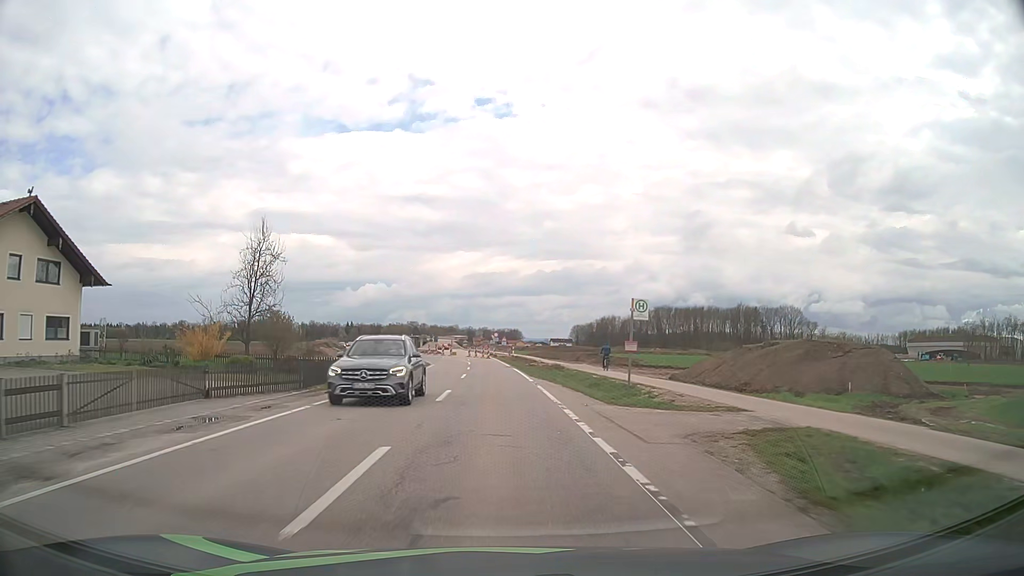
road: service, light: Day
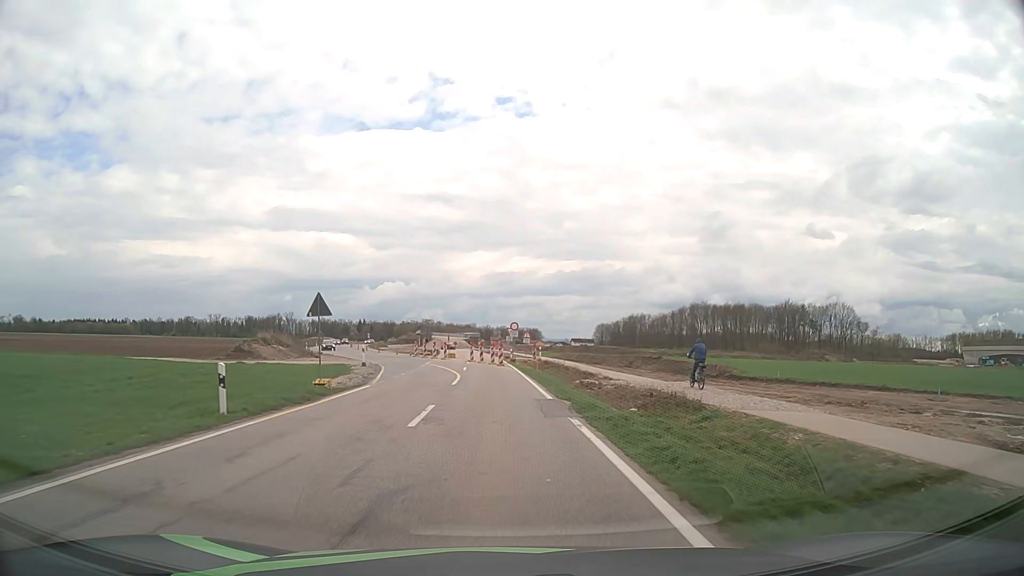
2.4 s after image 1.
(-0.3, +30.5) m; -1°
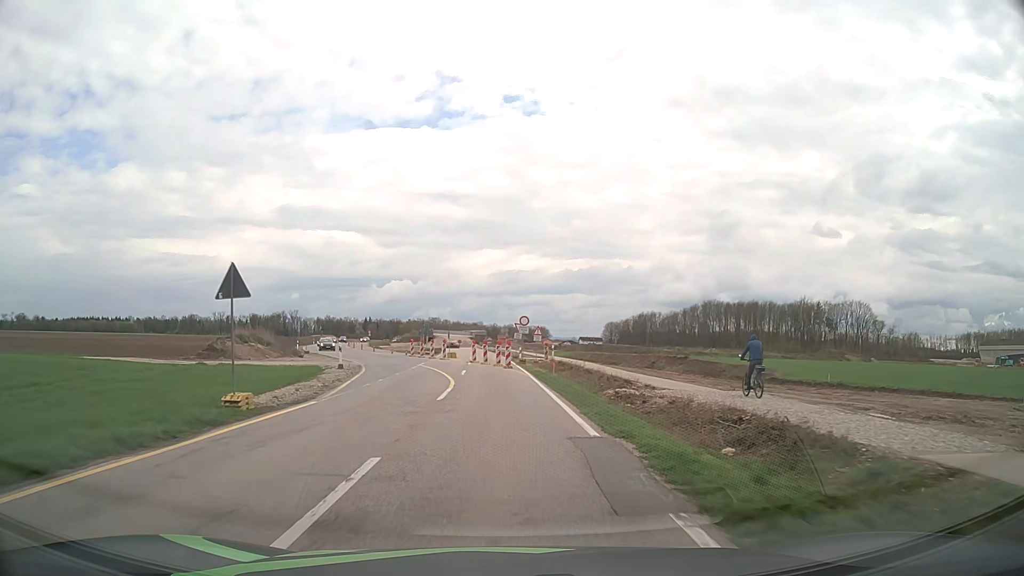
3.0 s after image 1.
(0.0, +7.5) m; -1°
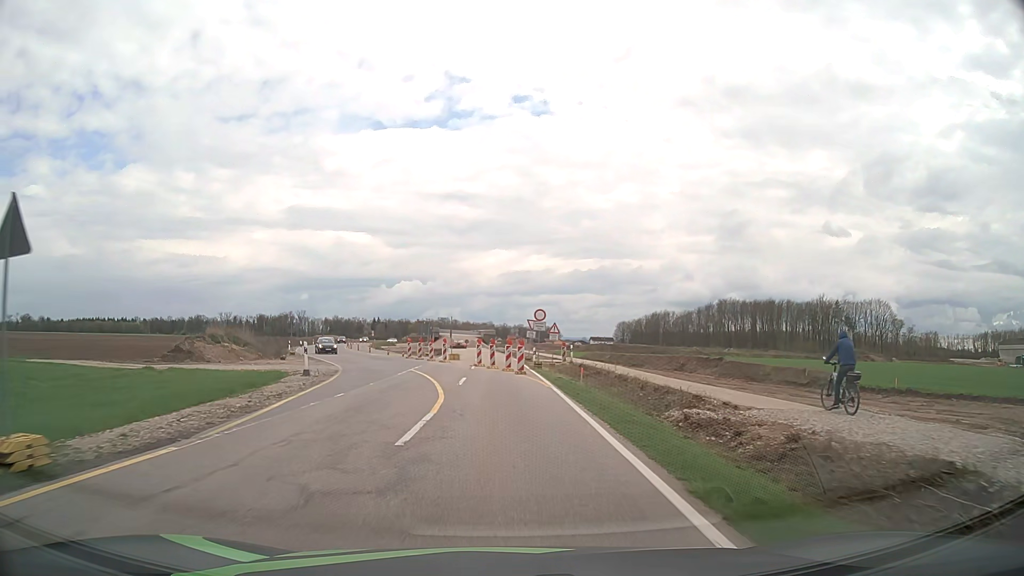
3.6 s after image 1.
(0.0, +7.5) m; -1°
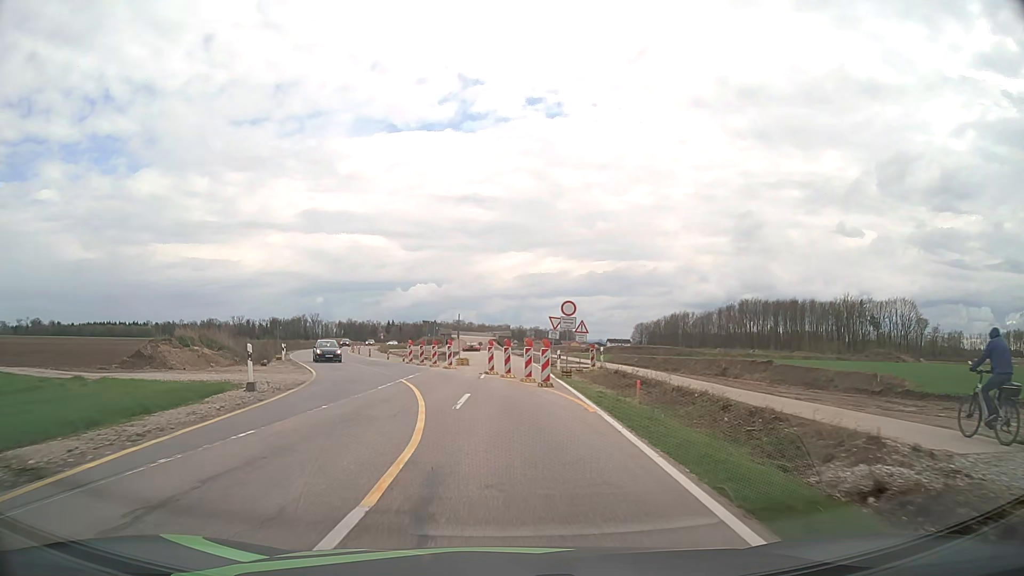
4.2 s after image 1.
(-0.1, +7.5) m; -1°
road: unclassified
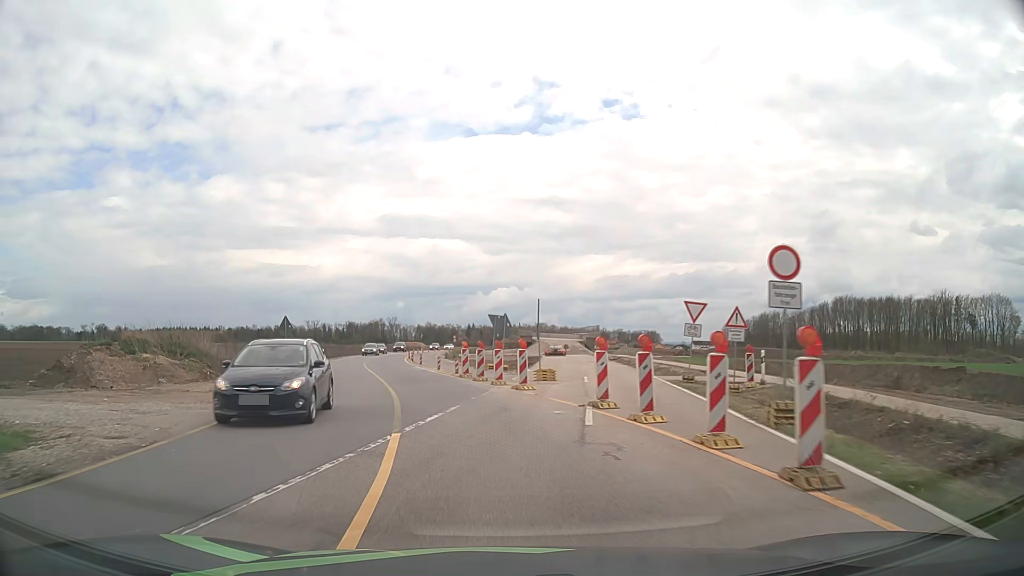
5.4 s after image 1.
(-0.8, +14.8) m; -7°
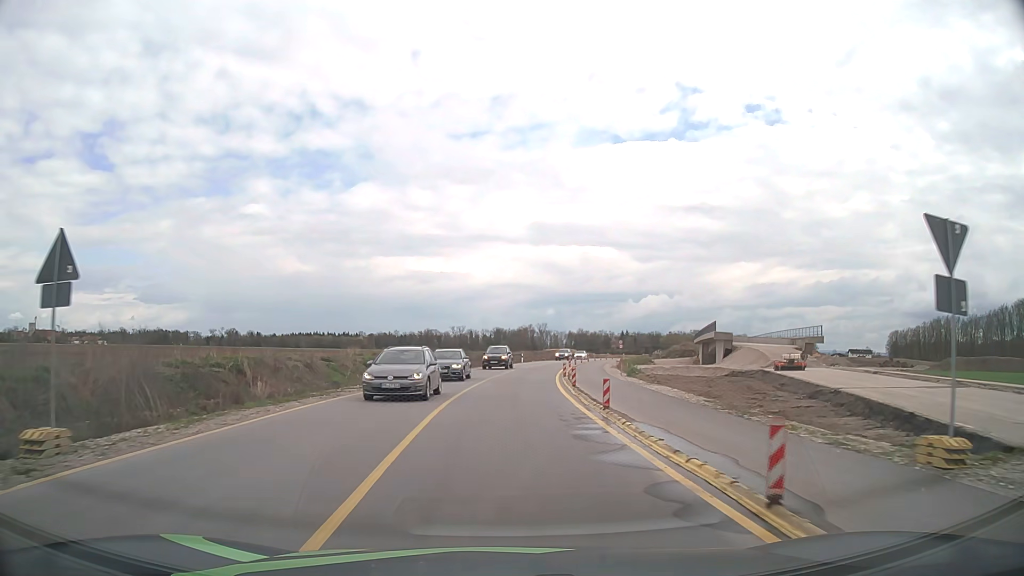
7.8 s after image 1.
(-4.3, +29.4) m; -13°
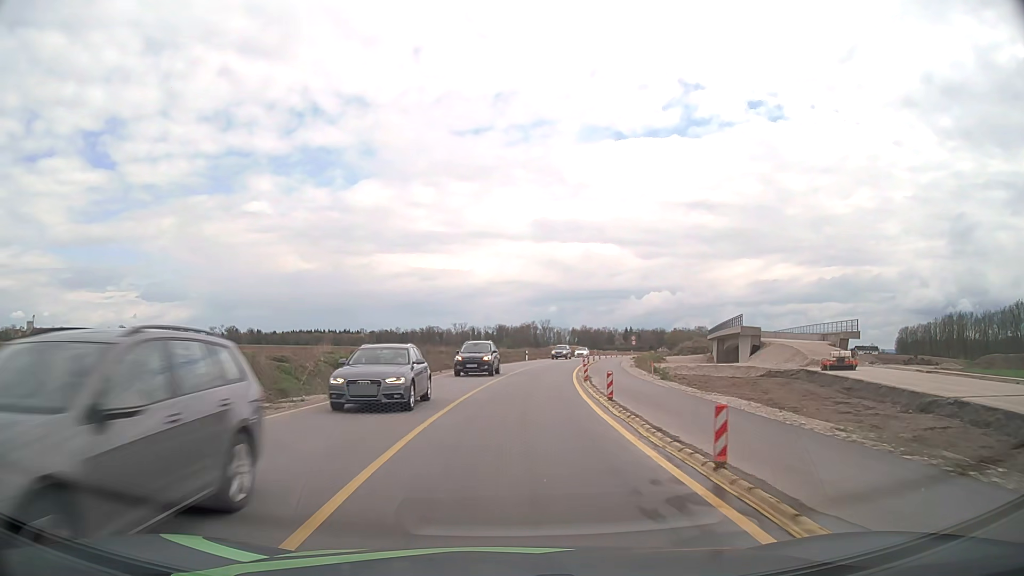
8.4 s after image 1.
(0.0, +7.7) m; 0°
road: tertiary
(0, +10) (0, +20) (+1, +30) (+2, +40) (+3, +50) (+5, +60) (+7, +70) (+9, +79) (+11, +89) (+13, +99) m
